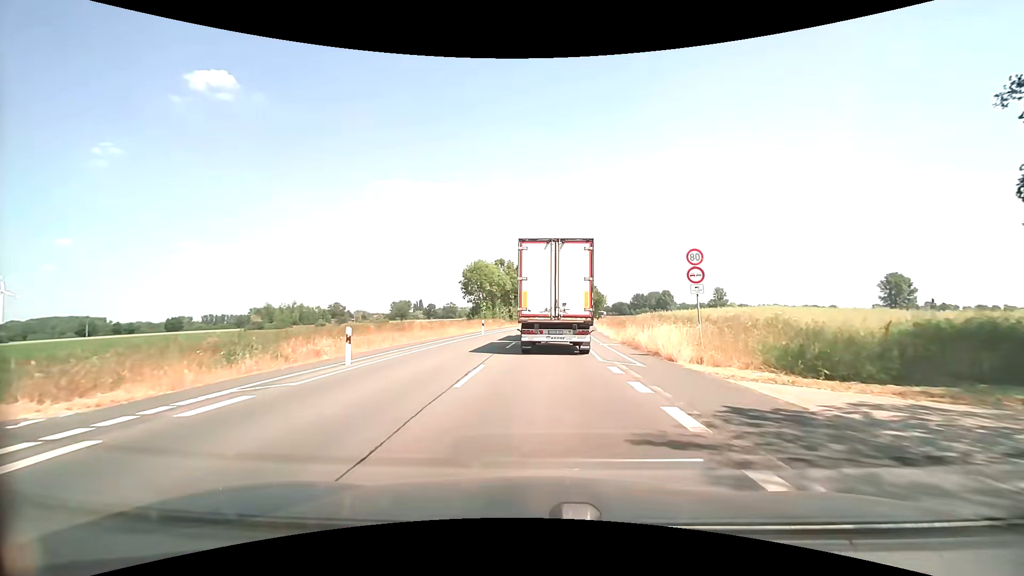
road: secondary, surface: asphalt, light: Day
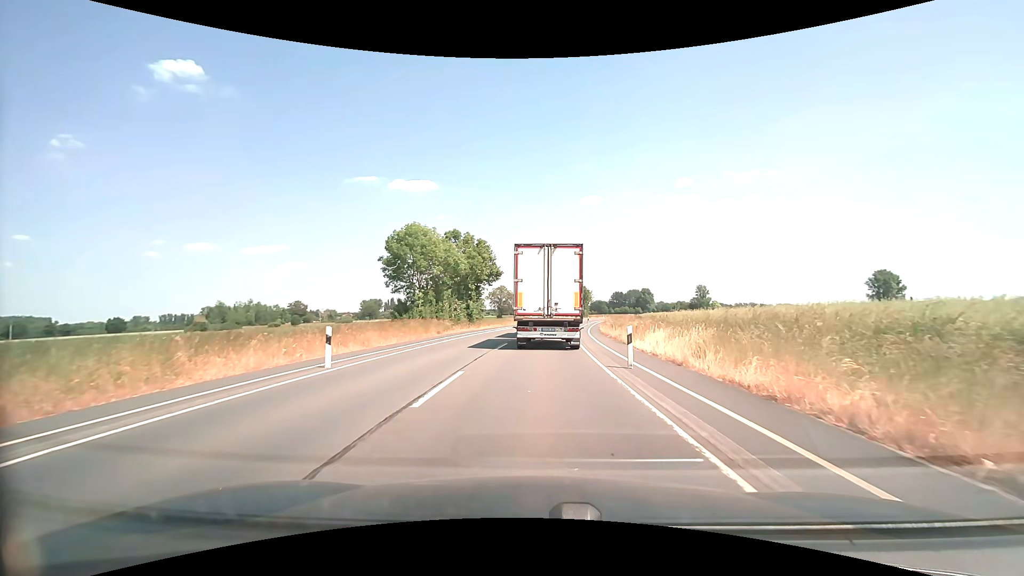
(+0.8, +26.4) m; +3°
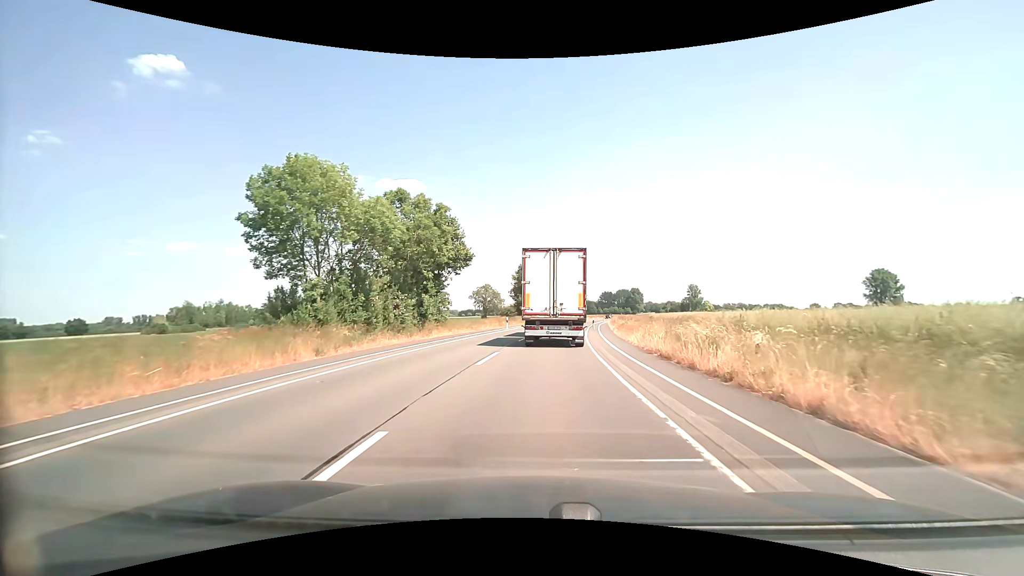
(+0.2, +18.0) m; +1°
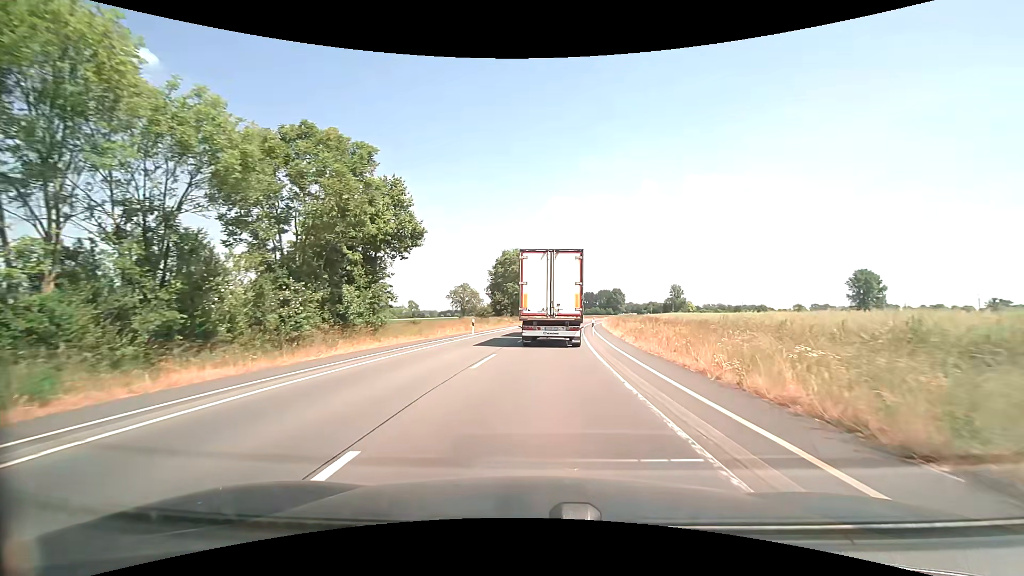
(+0.3, +12.9) m; +3°
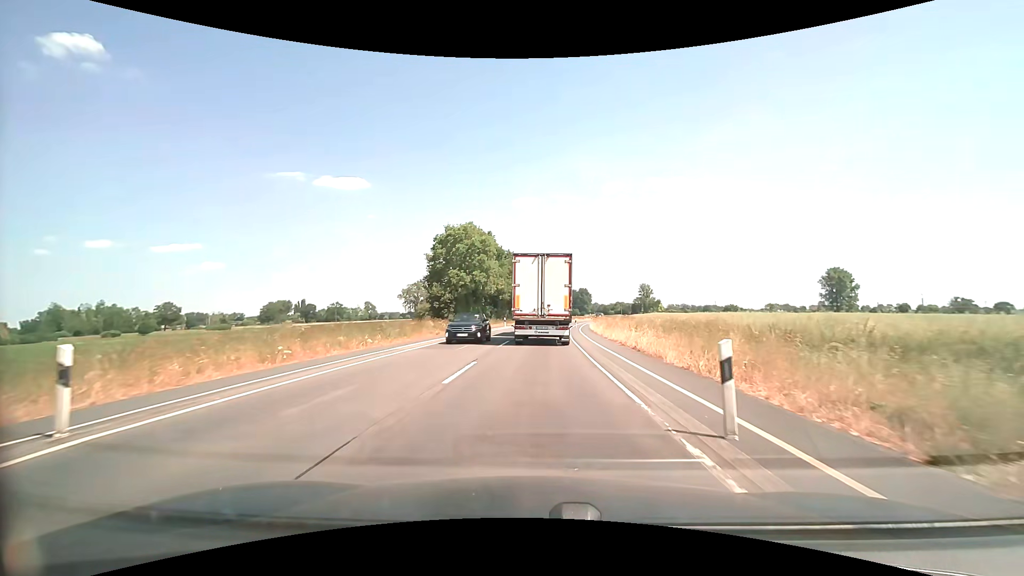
(+1.0, +26.8) m; +4°
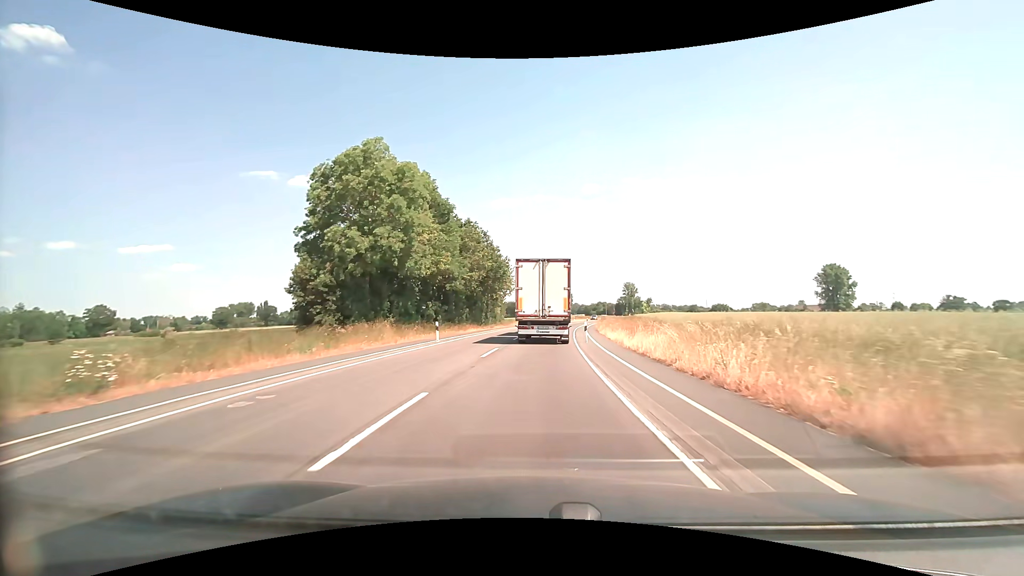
(+0.6, +29.5) m; +2°
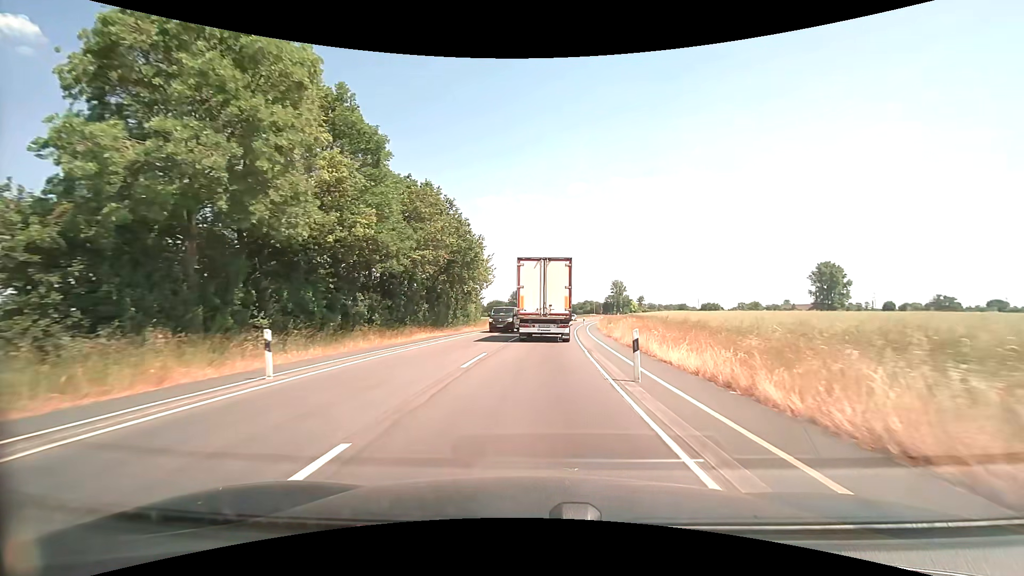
(+0.2, +15.8) m; +1°
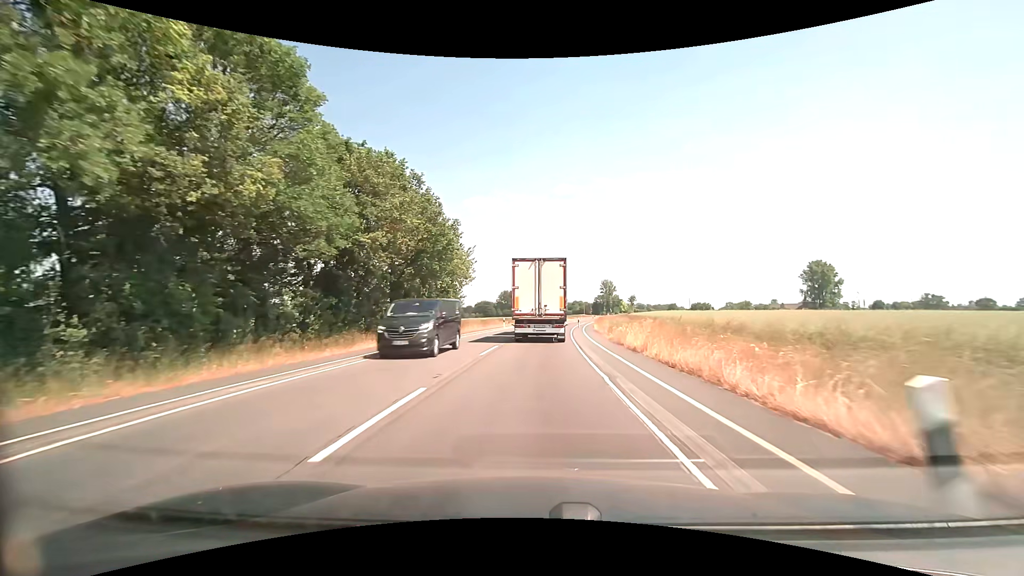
(+0.1, +8.0) m; +2°
(0, +10) (0, +20) (+1, +30) (+1, +40) (+2, +50) (+3, +60) (+4, +70) (+5, +80) (+7, +90) (+8, +100) m
